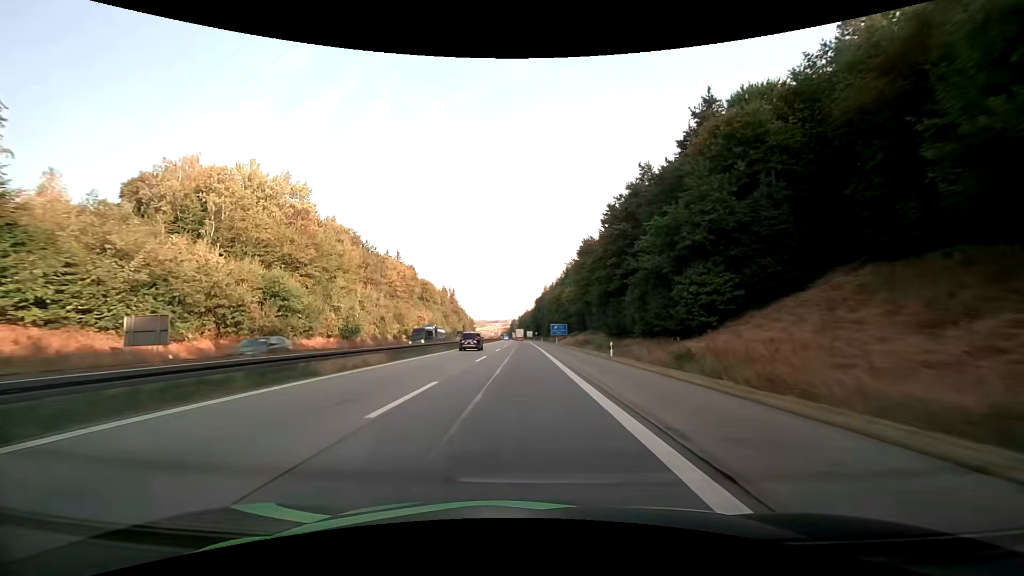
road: motorway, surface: asphalt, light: Day
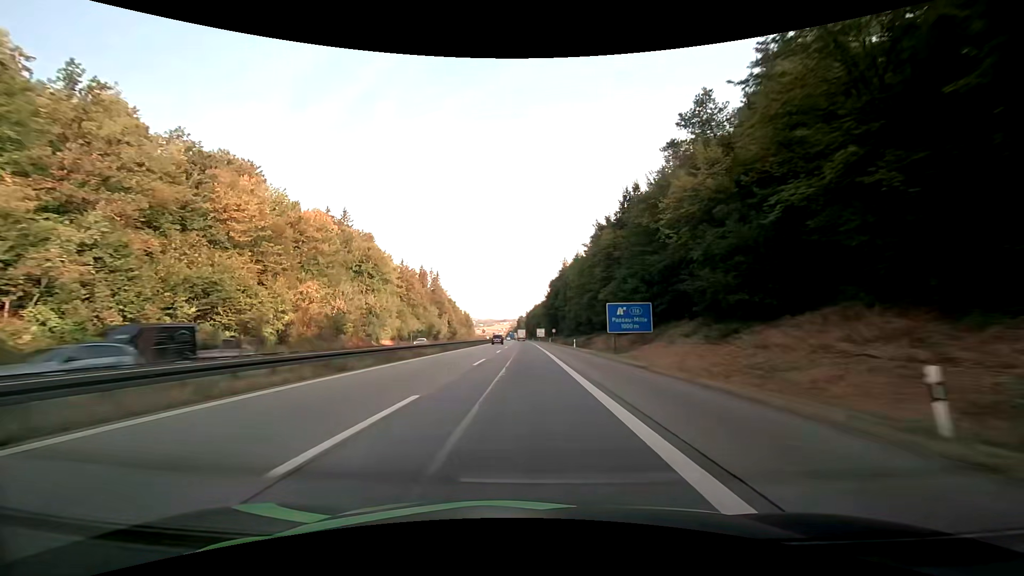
(-0.7, +74.0) m; -1°
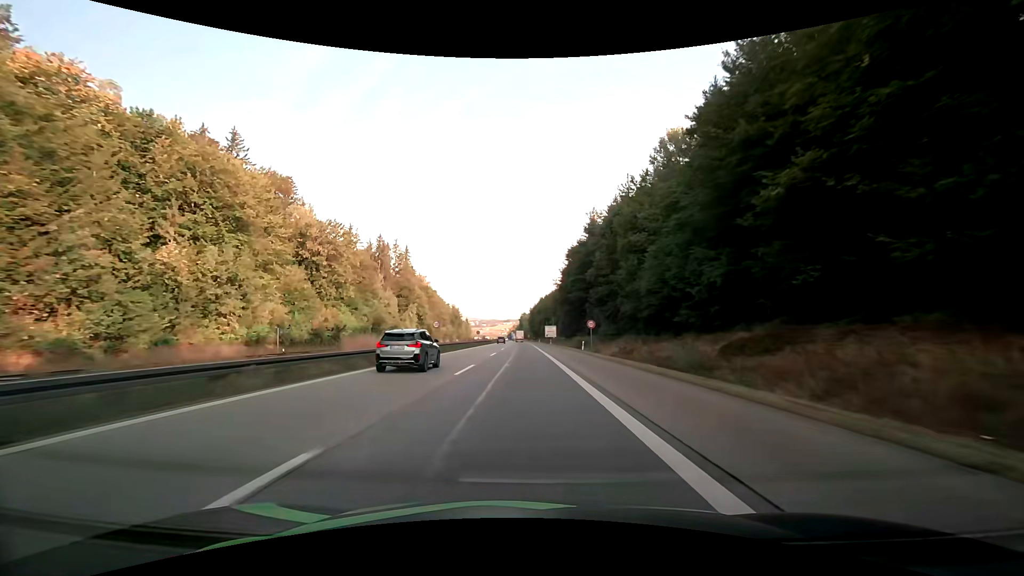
(-0.7, +58.4) m; -1°
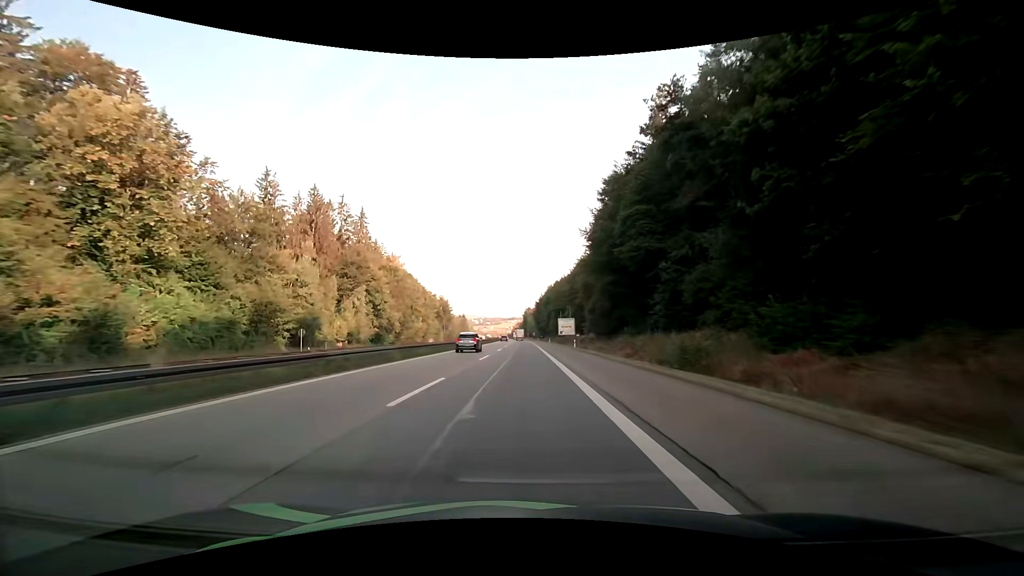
(+0.1, +43.4) m; 0°
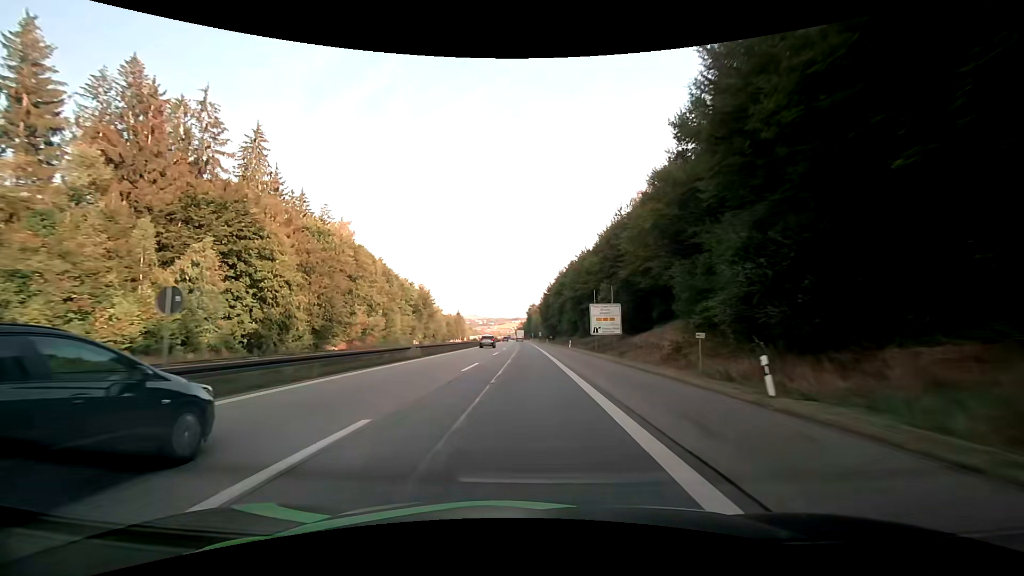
(-0.2, +43.1) m; -1°
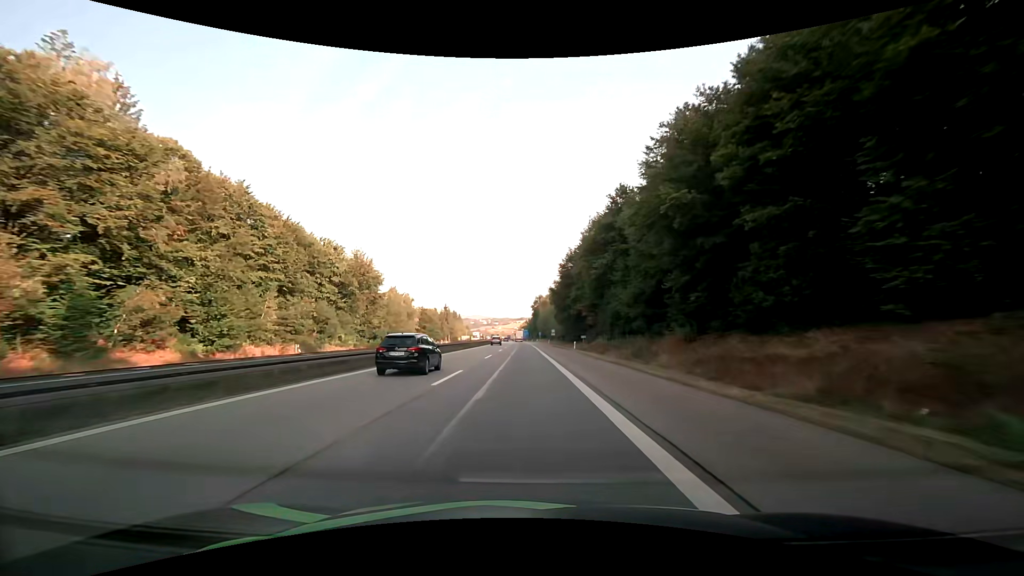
(0.0, +58.9) m; 0°
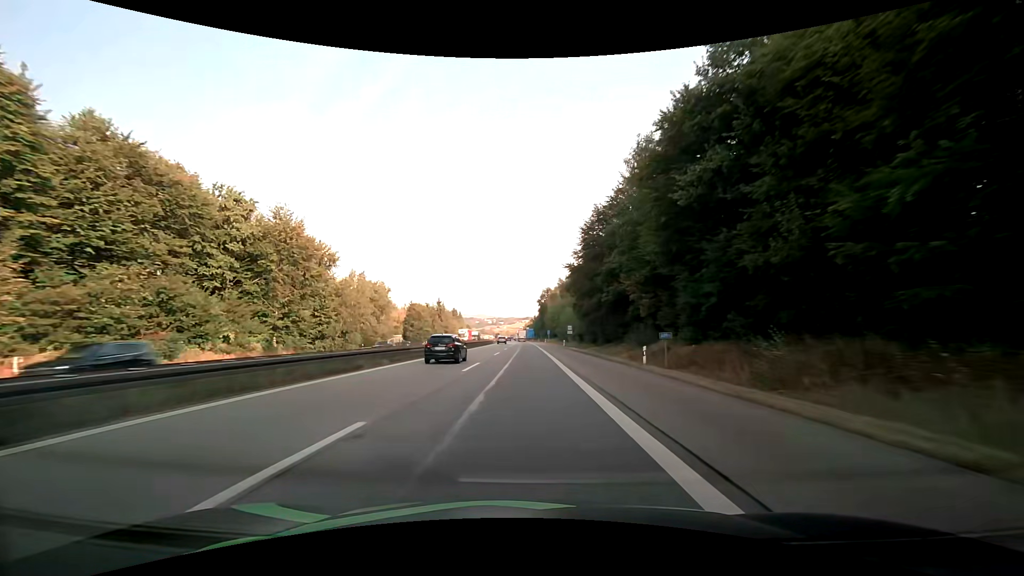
(-0.2, +30.2) m; -1°
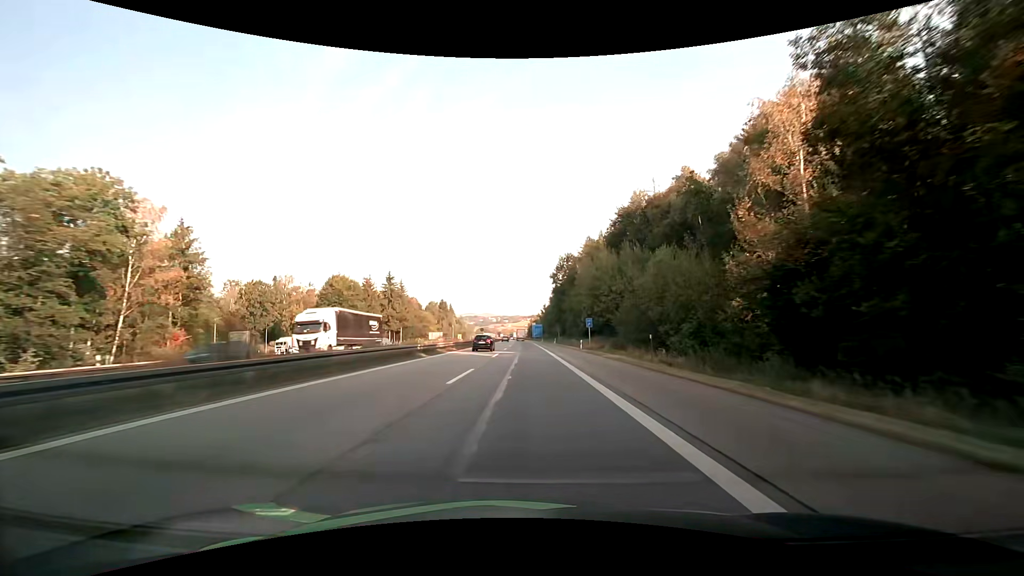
(-0.7, +76.9) m; -1°
(0, +10) (0, +20) (0, +30) (0, +40) (0, +50) (0, +60) (0, +70) (0, +80) (0, +90) (-1, +100) m
